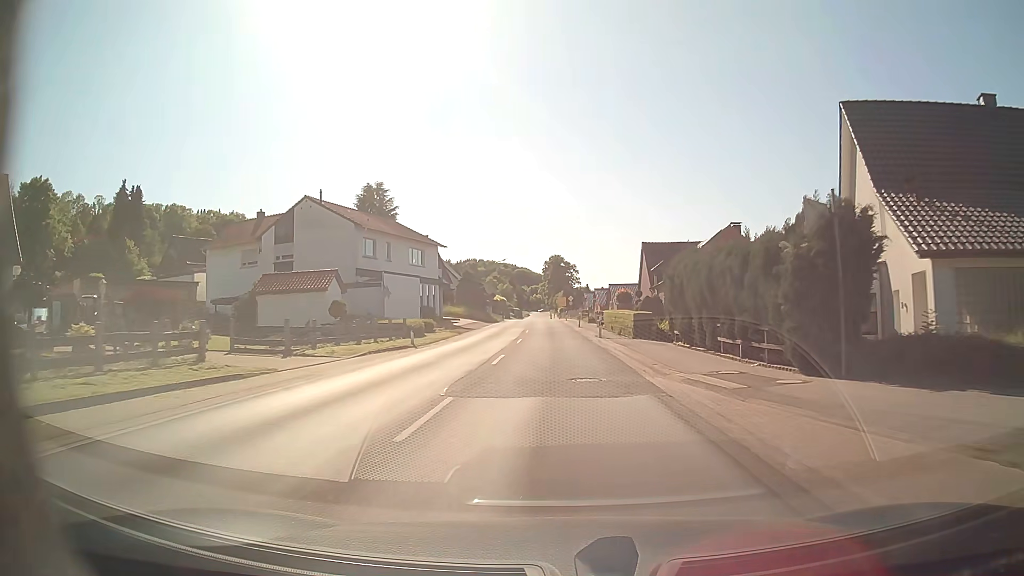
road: secondary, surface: asphalt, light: Day
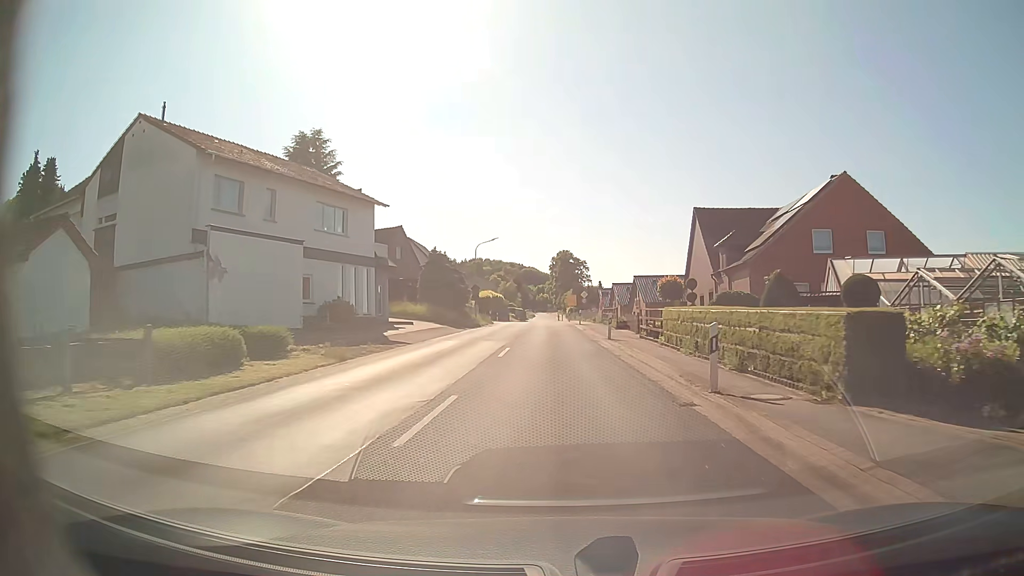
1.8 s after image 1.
(-0.1, +23.9) m; -1°
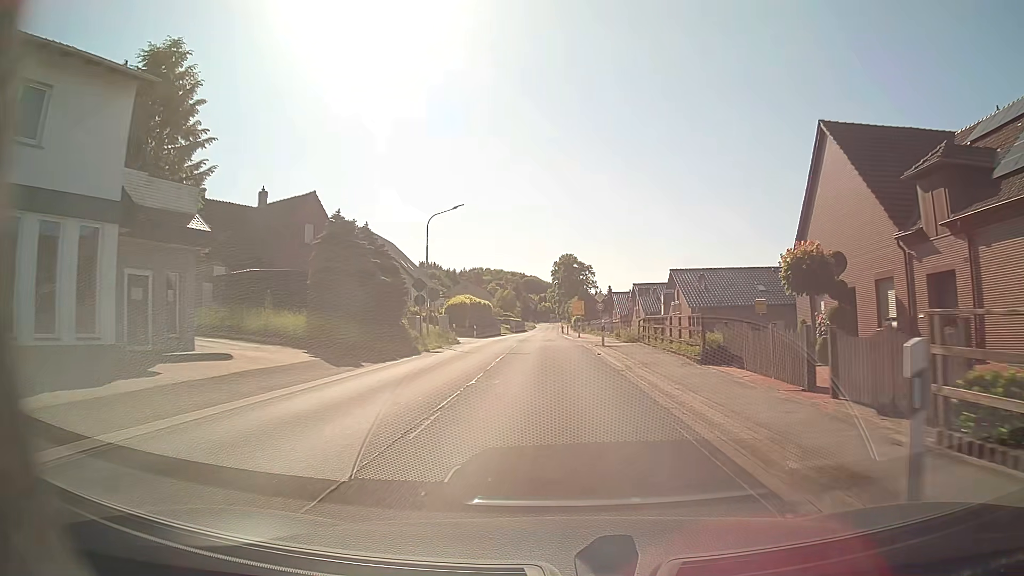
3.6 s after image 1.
(-0.1, +23.9) m; 0°
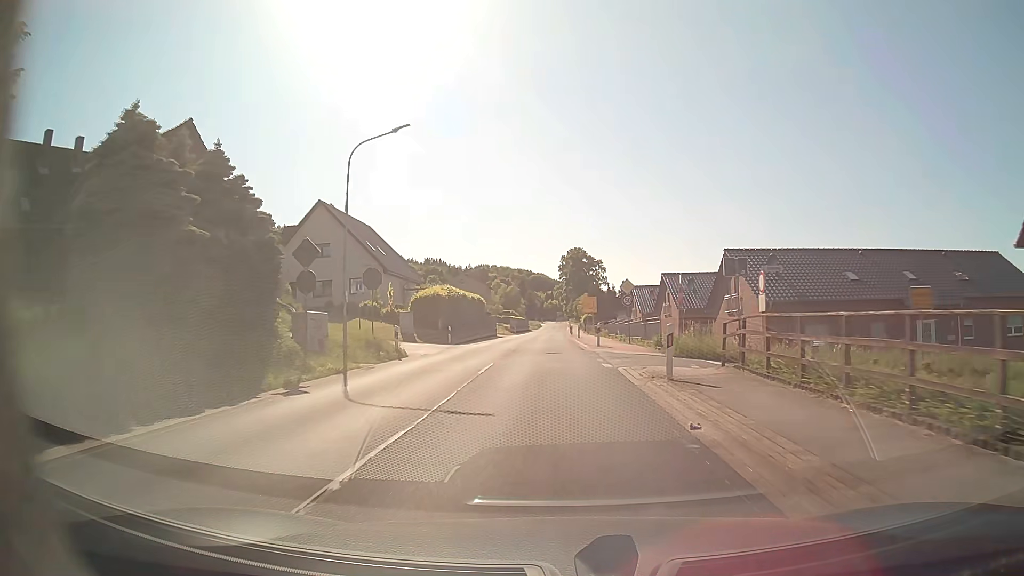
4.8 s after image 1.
(-0.1, +15.9) m; -1°
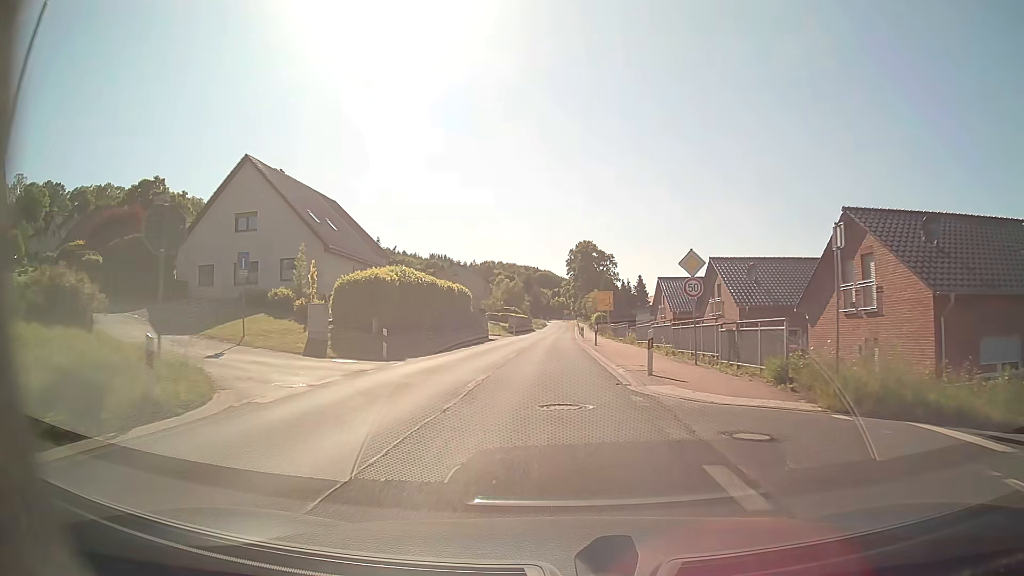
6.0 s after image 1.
(-0.1, +16.0) m; 0°
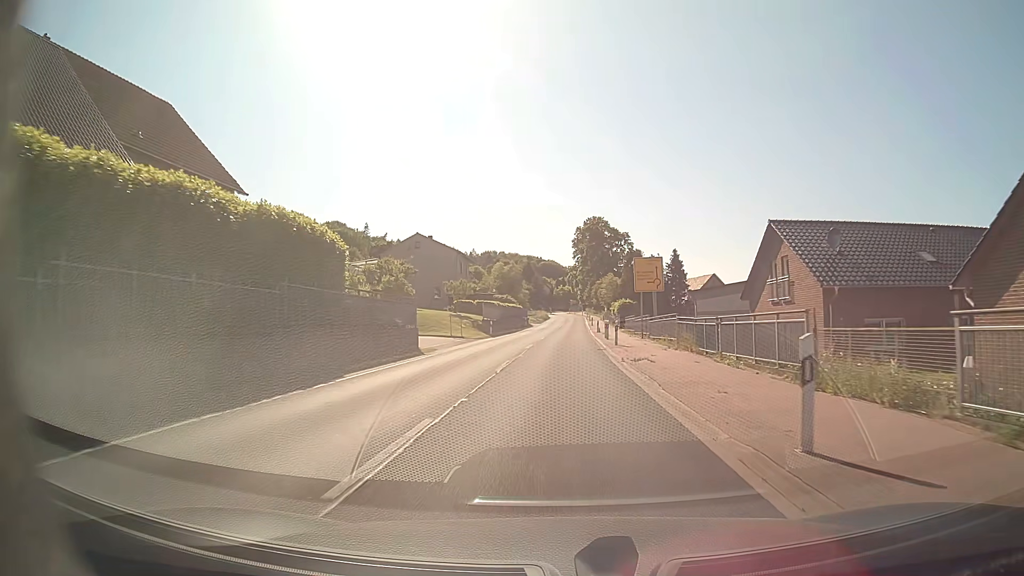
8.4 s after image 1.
(-0.2, +32.4) m; -1°
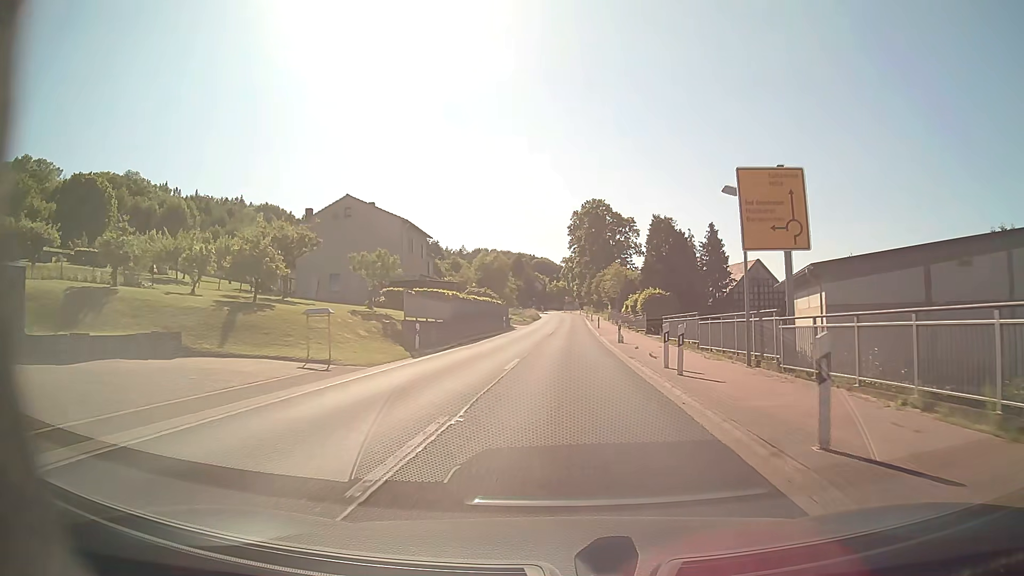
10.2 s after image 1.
(+0.1, +24.5) m; +1°
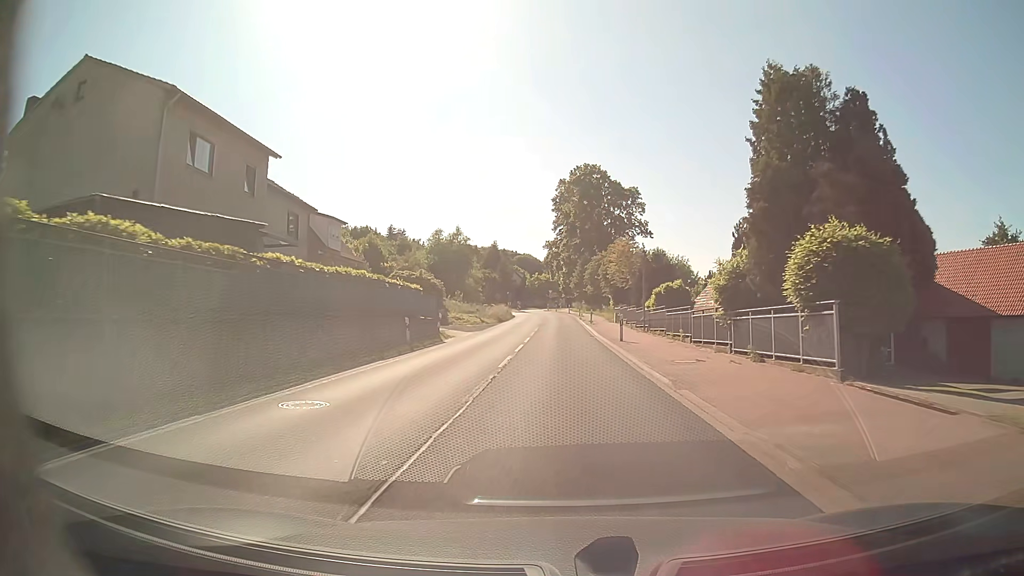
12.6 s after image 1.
(+0.3, +32.5) m; +1°
(0, +10) (0, +20) (0, +30) (0, +40) (0, +50) (0, +60) (0, +70) (0, +80) (-1, +90) (-2, +100) m
